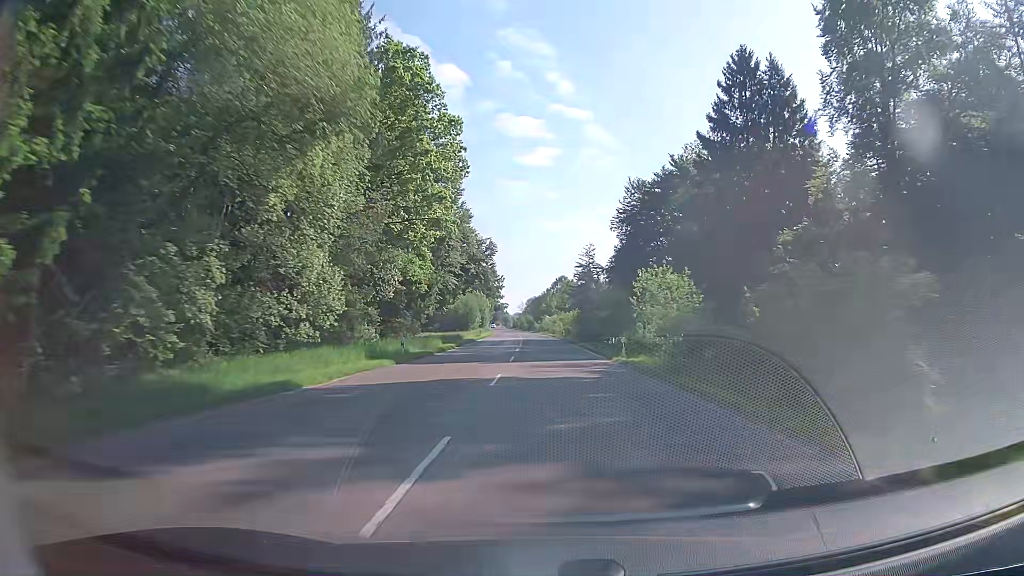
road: tertiary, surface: asphalt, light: Day
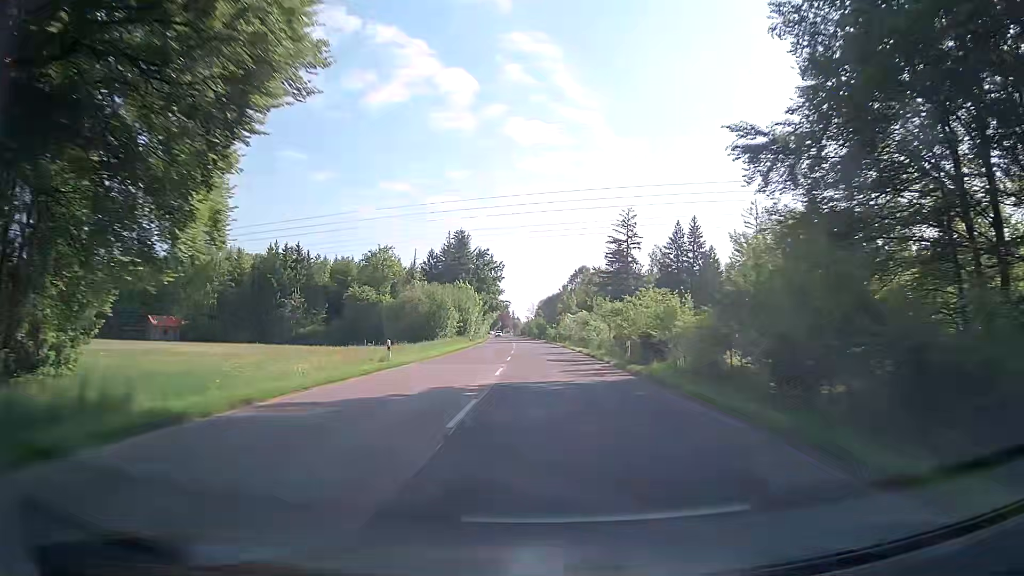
(-0.7, +52.8) m; -2°
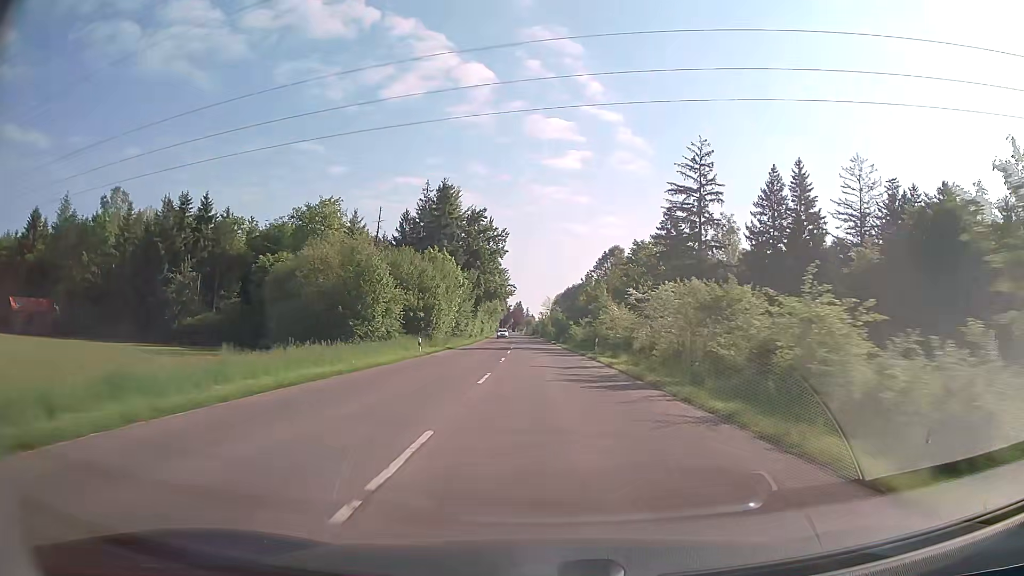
(-0.4, +39.3) m; -1°
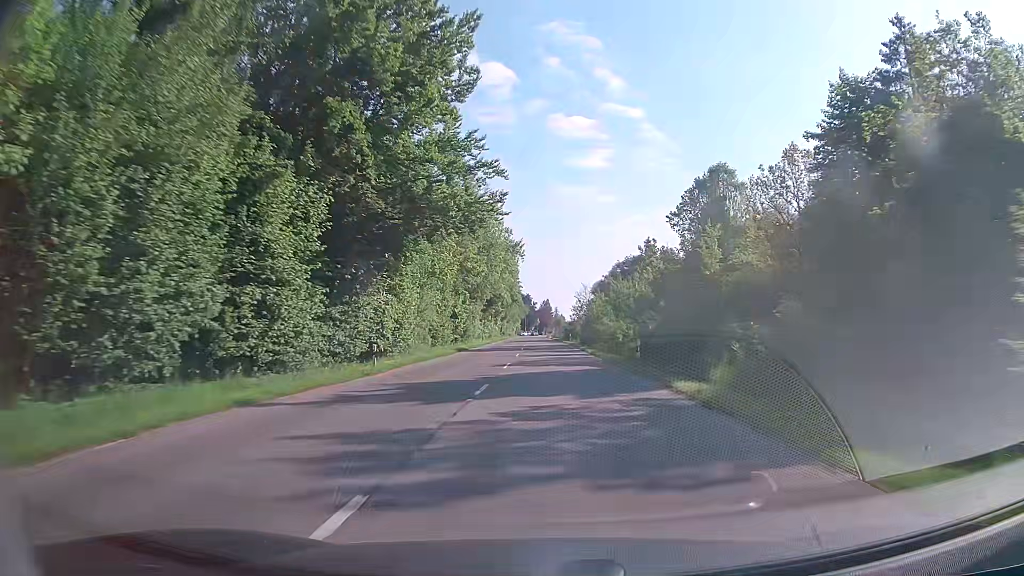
(-1.1, +62.8) m; -2°
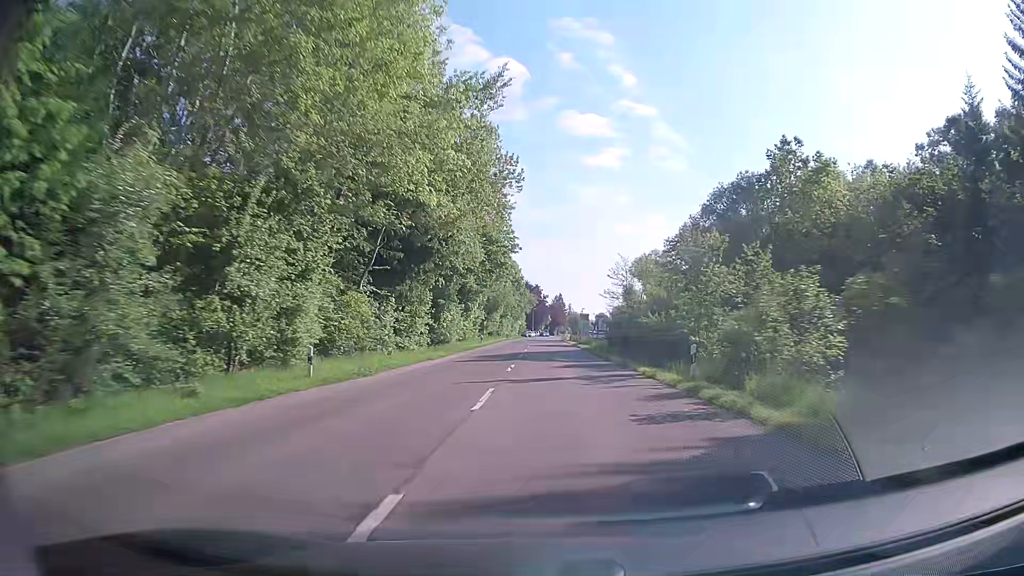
(-0.3, +58.1) m; -1°
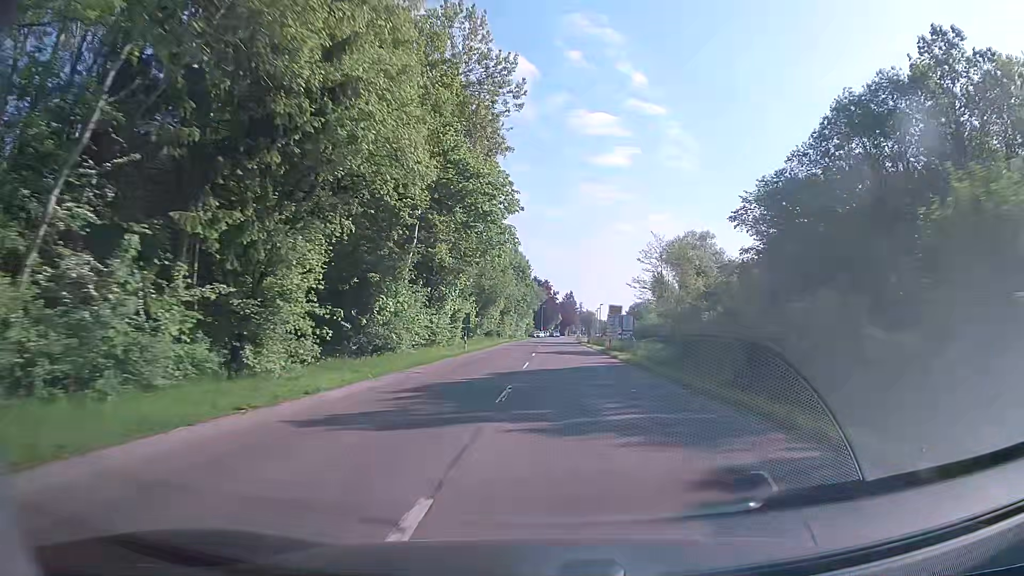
(-0.1, +21.5) m; -1°
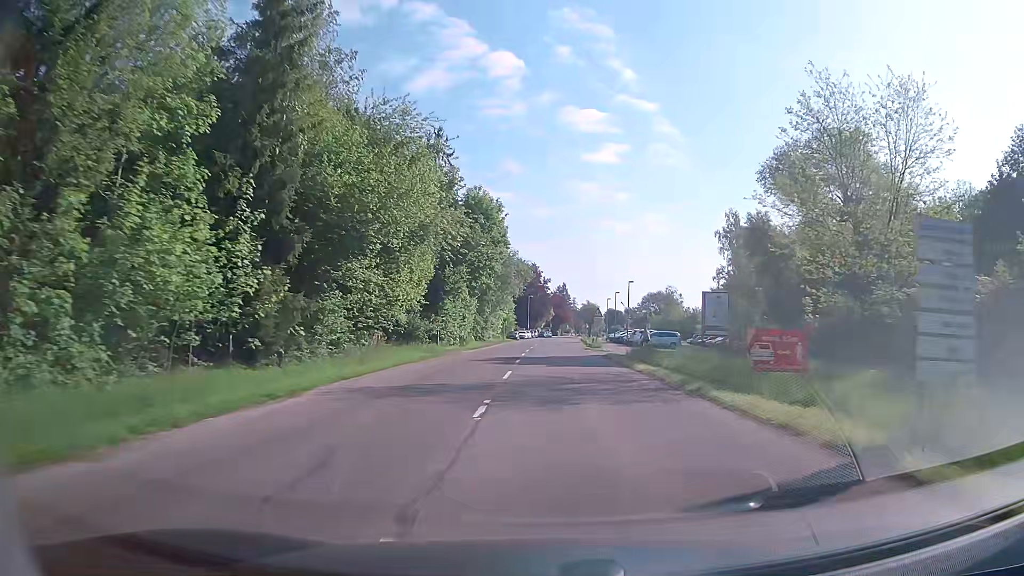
(+0.8, +49.4) m; +2°
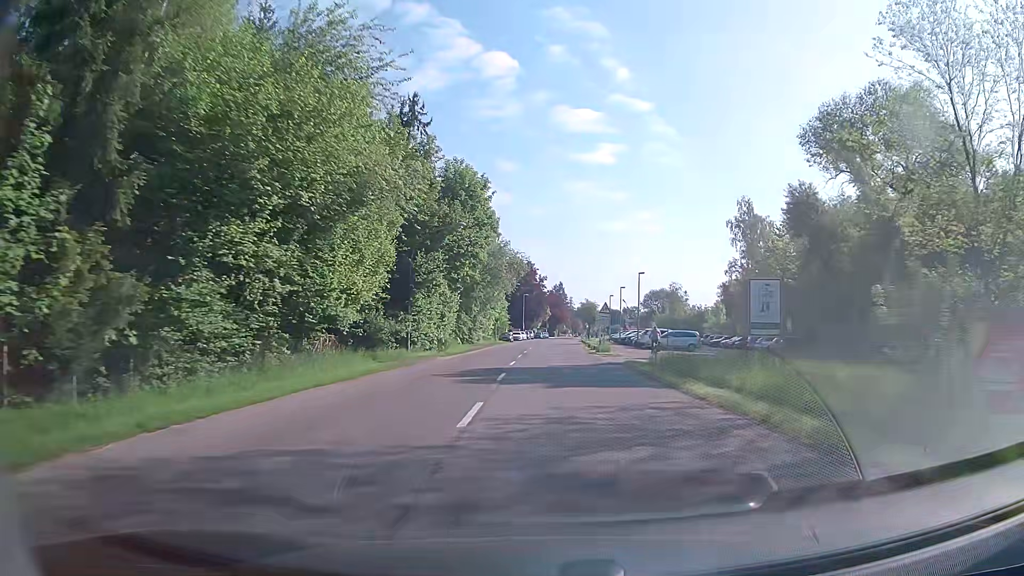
(0.0, +9.3) m; 0°
(0, +10) (0, +20) (0, +30) (0, +40) (+1, +50) (+1, +60) (+1, +70) (+1, +80) (+1, +90) (+2, +100) m
